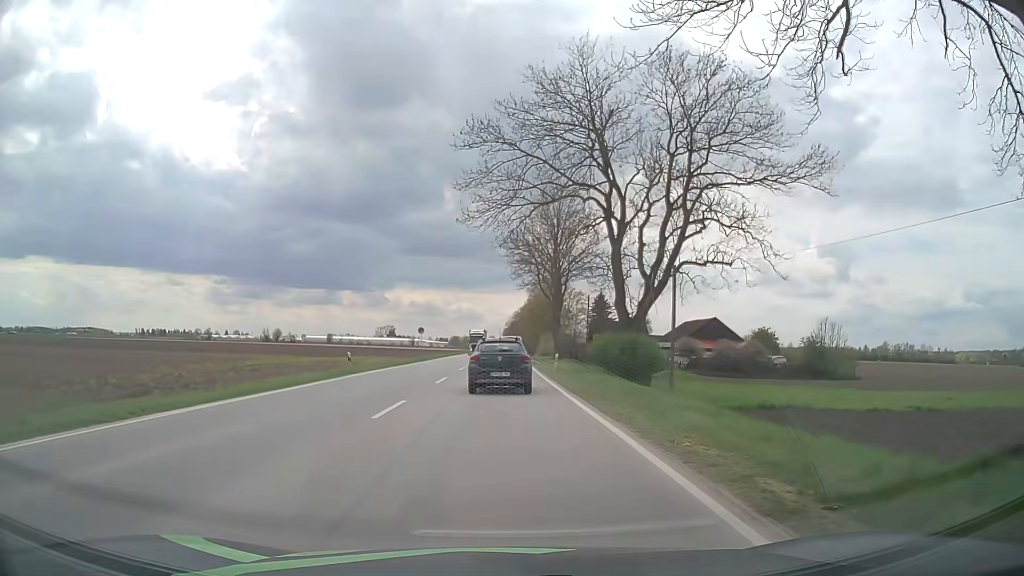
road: primary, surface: asphalt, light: Day
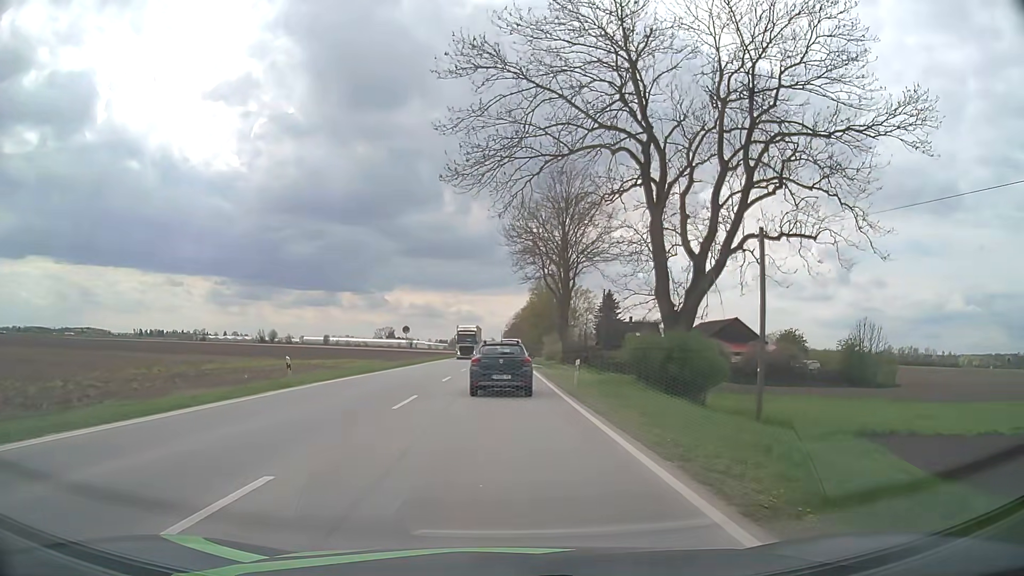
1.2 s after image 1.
(0.0, +9.5) m; 0°
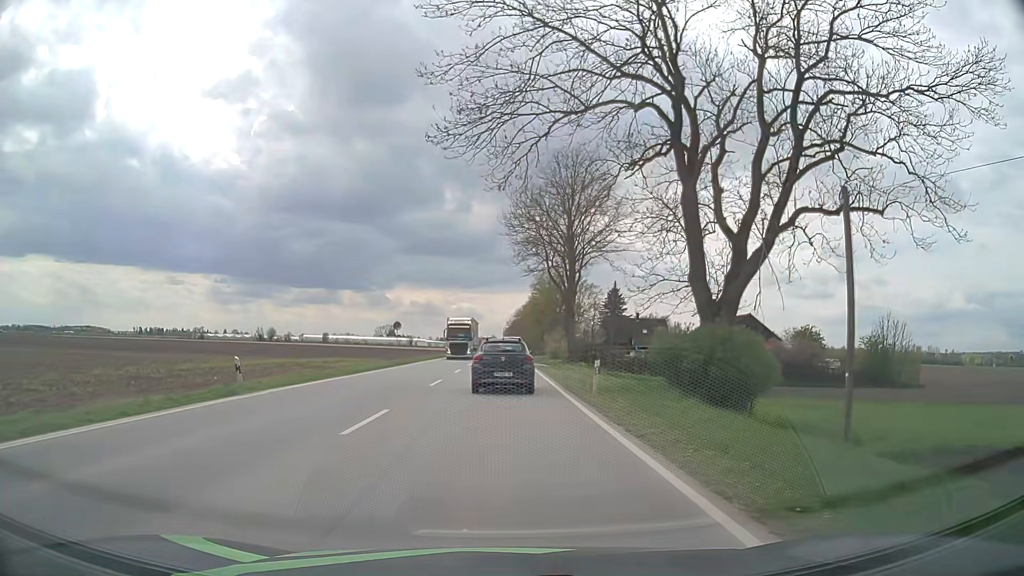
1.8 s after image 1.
(0.0, +4.8) m; -1°
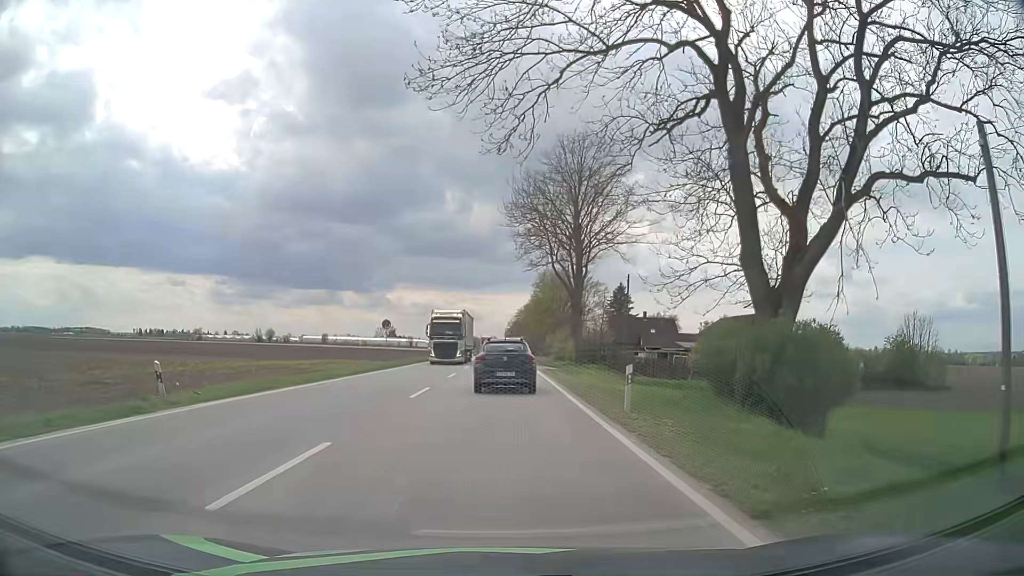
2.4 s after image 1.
(+0.1, +4.8) m; +1°
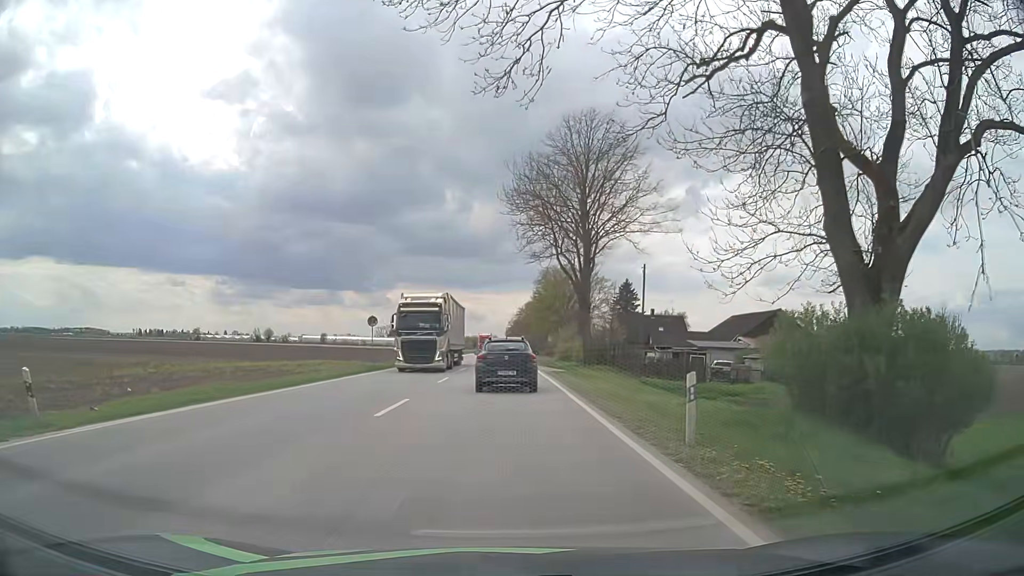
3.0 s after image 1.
(0.0, +4.8) m; 0°
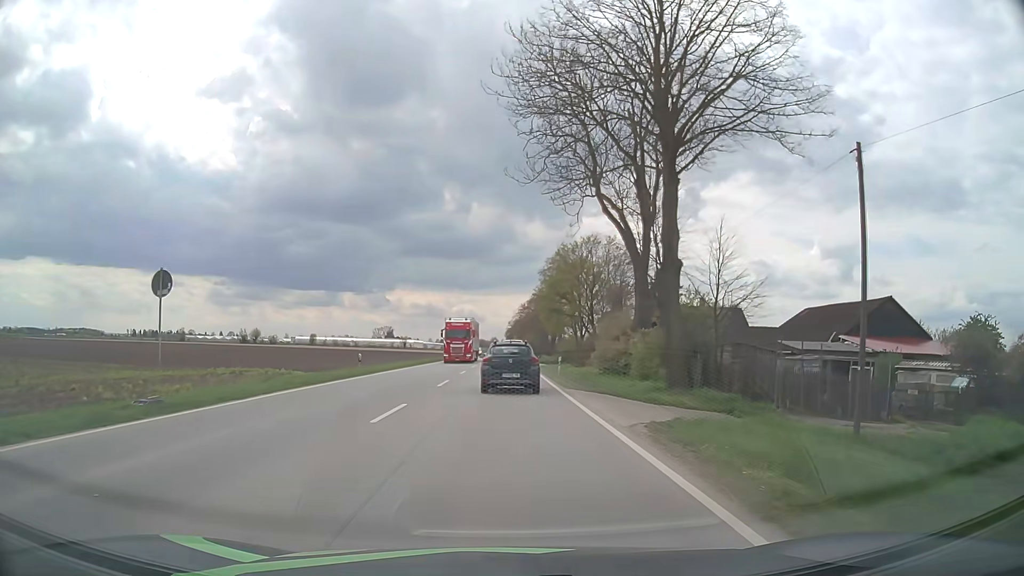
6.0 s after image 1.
(0.0, +24.6) m; 0°
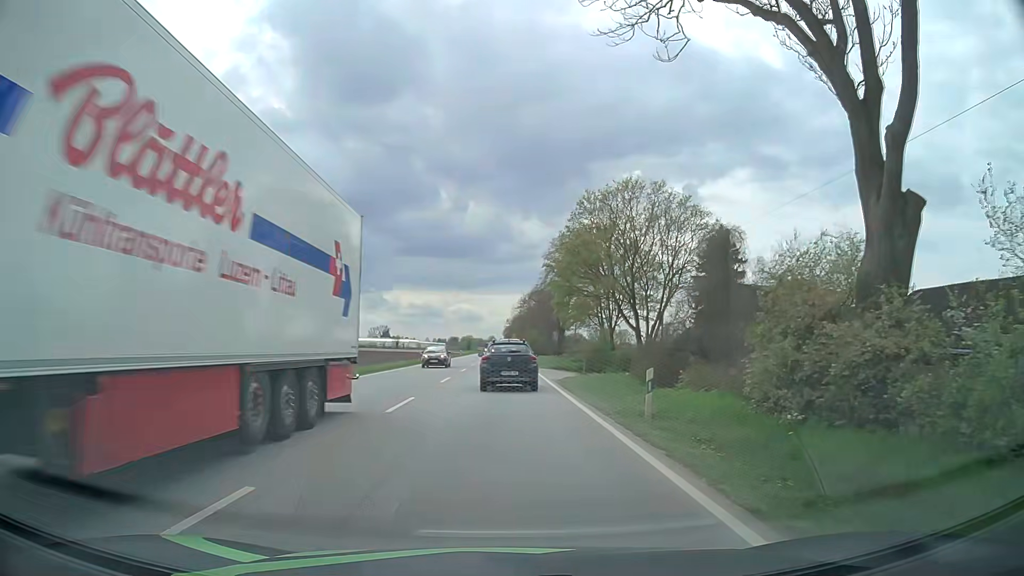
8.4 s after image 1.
(+0.1, +21.9) m; 0°
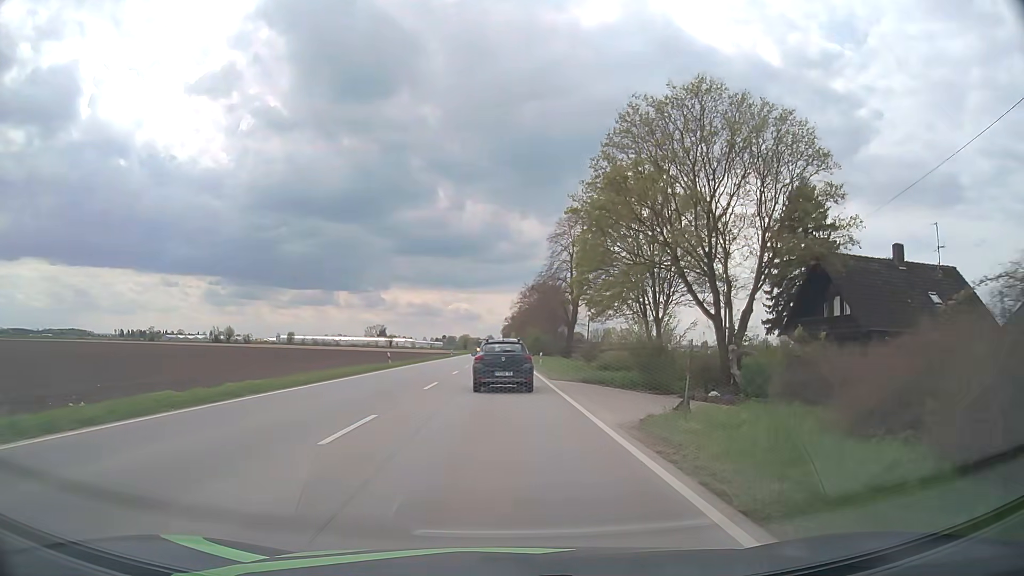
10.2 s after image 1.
(0.0, +16.8) m; 0°
(0, +10) (0, +20) (0, +30) (0, +40) (0, +50) (0, +60) (0, +70) (0, +80) (0, +90) (-1, +100) m
